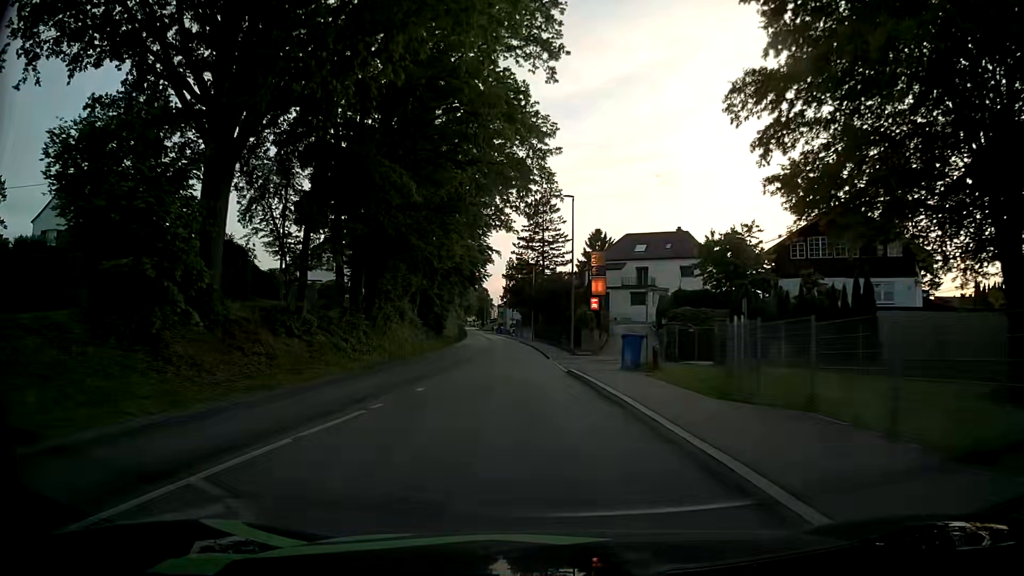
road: tertiary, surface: asphalt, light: Day
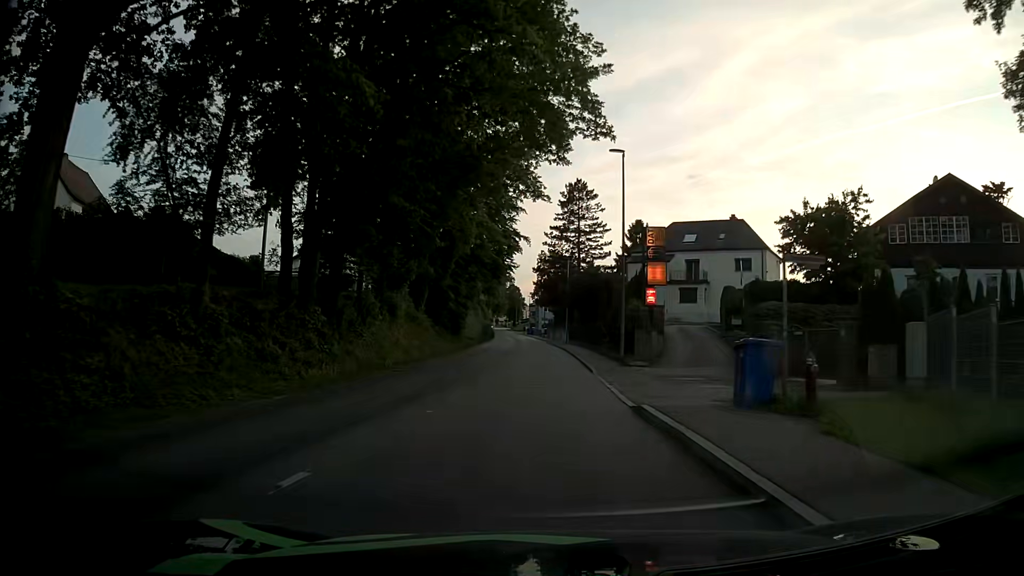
(-0.1, +9.3) m; -2°
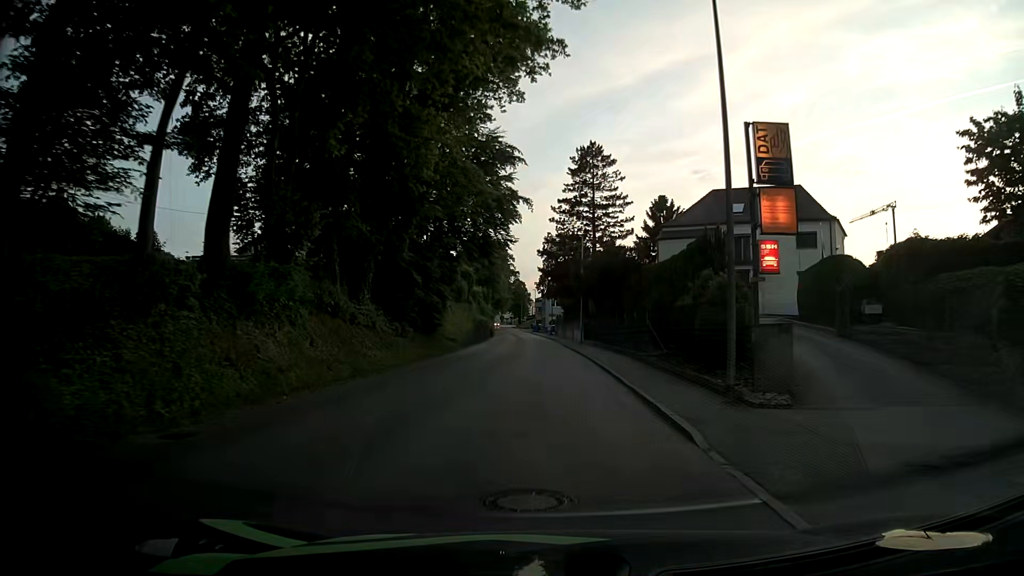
(-0.3, +14.2) m; 0°
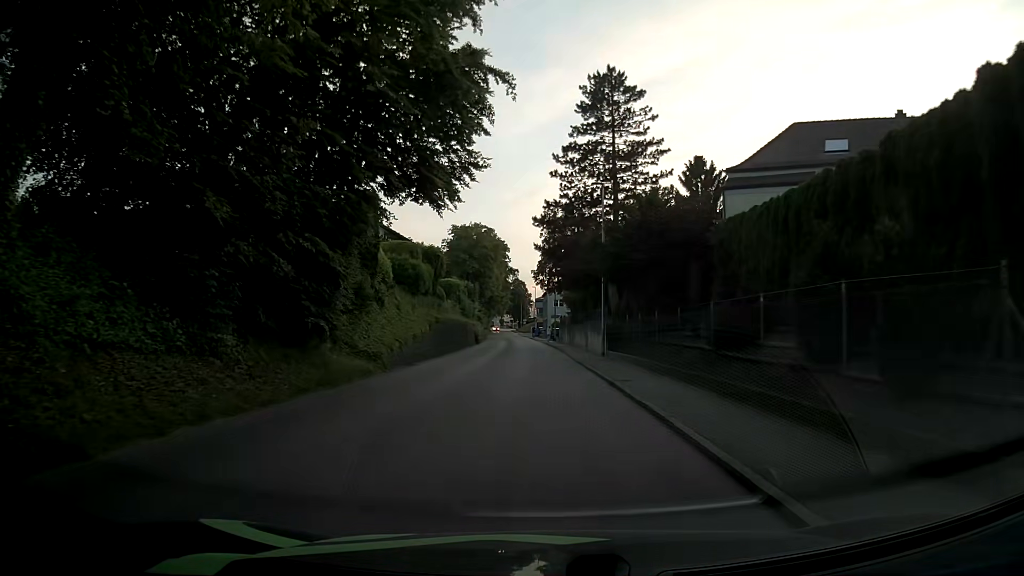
(-0.1, +19.1) m; -2°
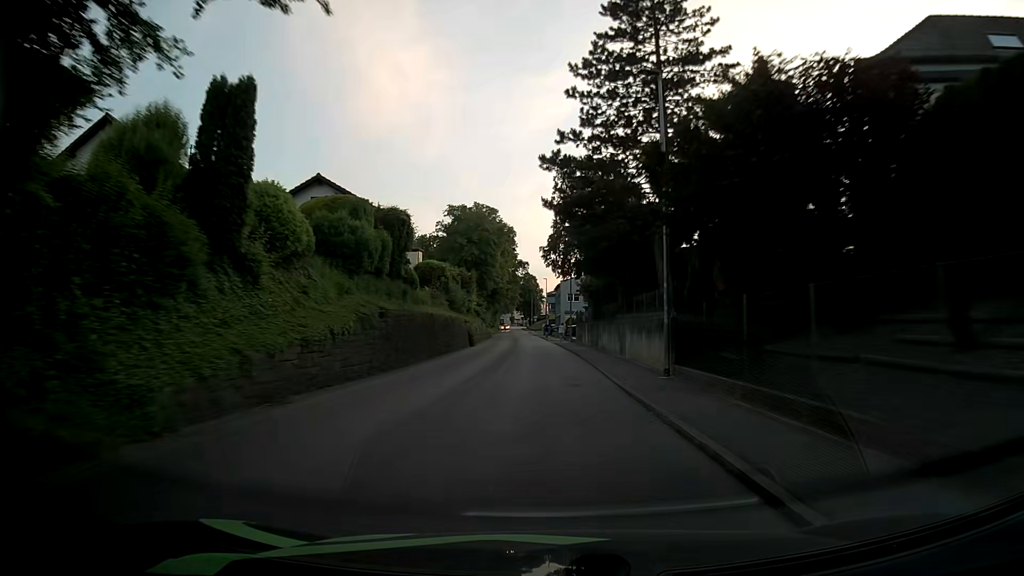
(0.0, +14.3) m; -1°
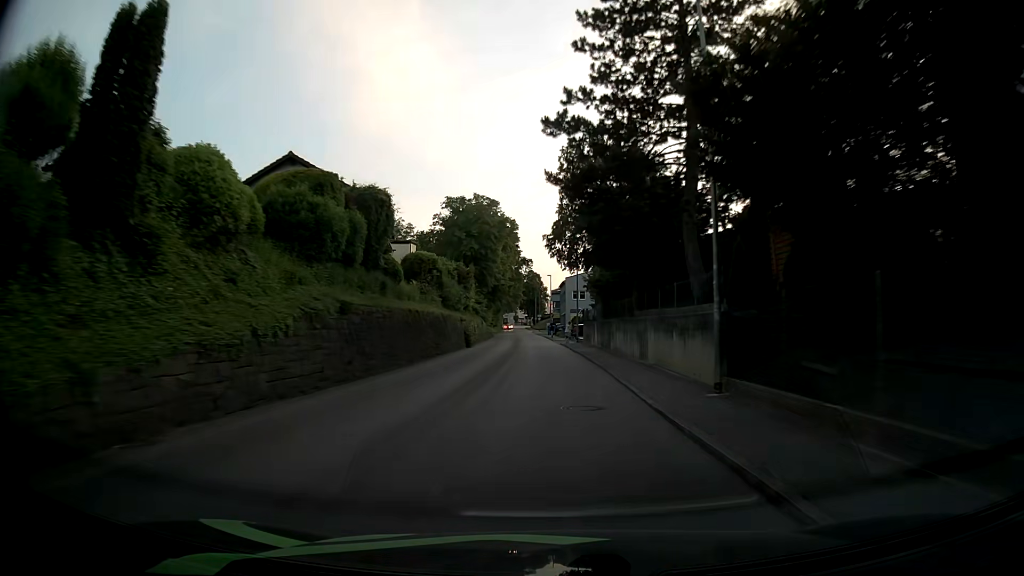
(0.0, +4.8) m; 0°
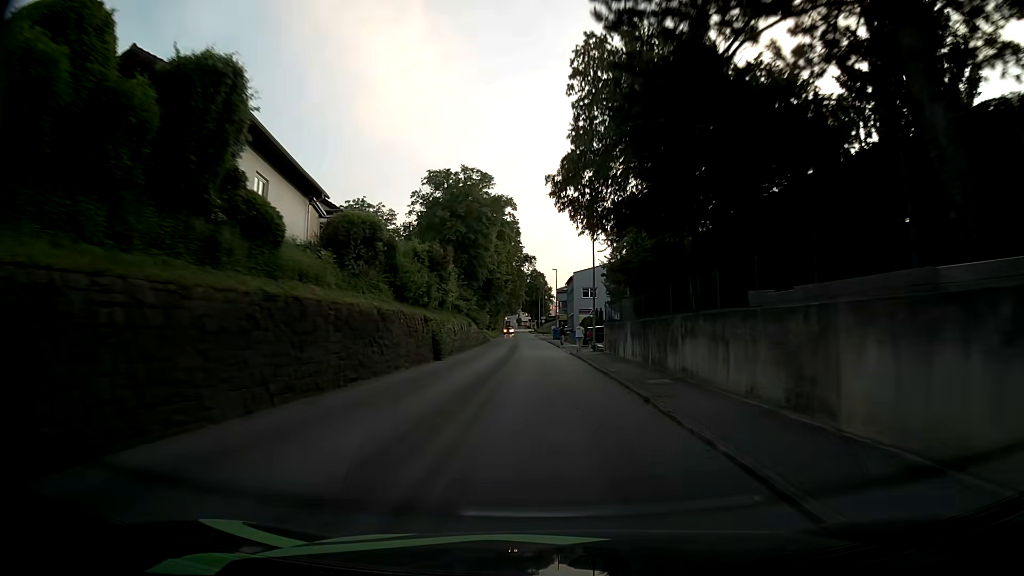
(-0.1, +14.5) m; -1°
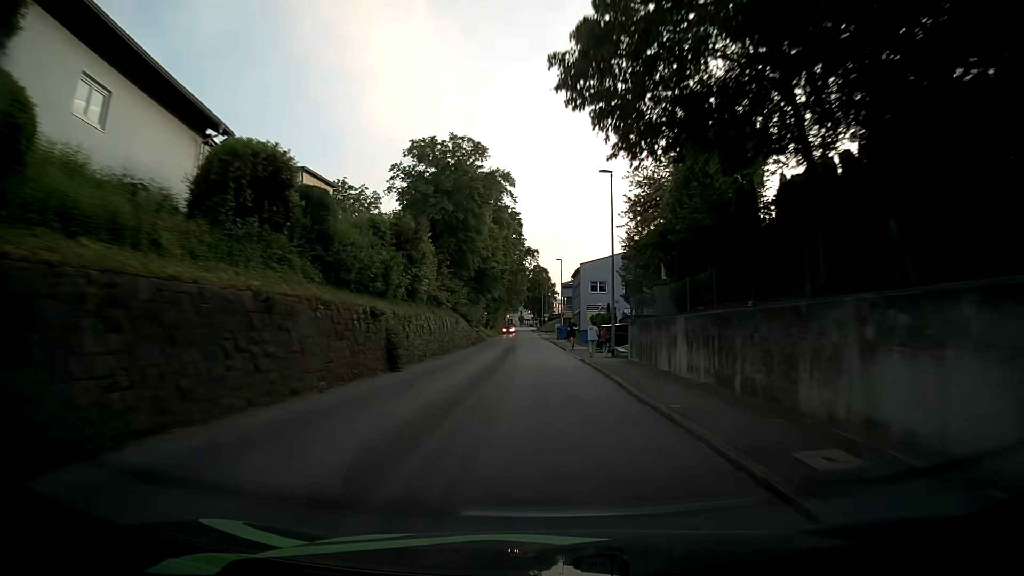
(+0.1, +9.6) m; 0°
(0, +10) (0, +20) (-1, +30) (-1, +40) (-1, +50) (-1, +60) (-2, +70) (-2, +80) (-3, +90) (-3, +100) m
